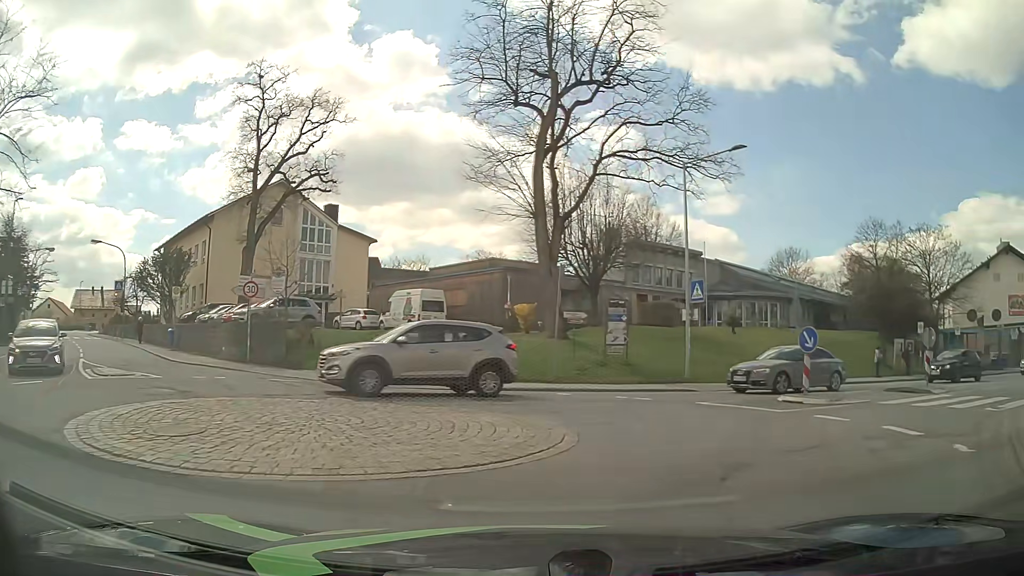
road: tertiary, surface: asphalt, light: Day
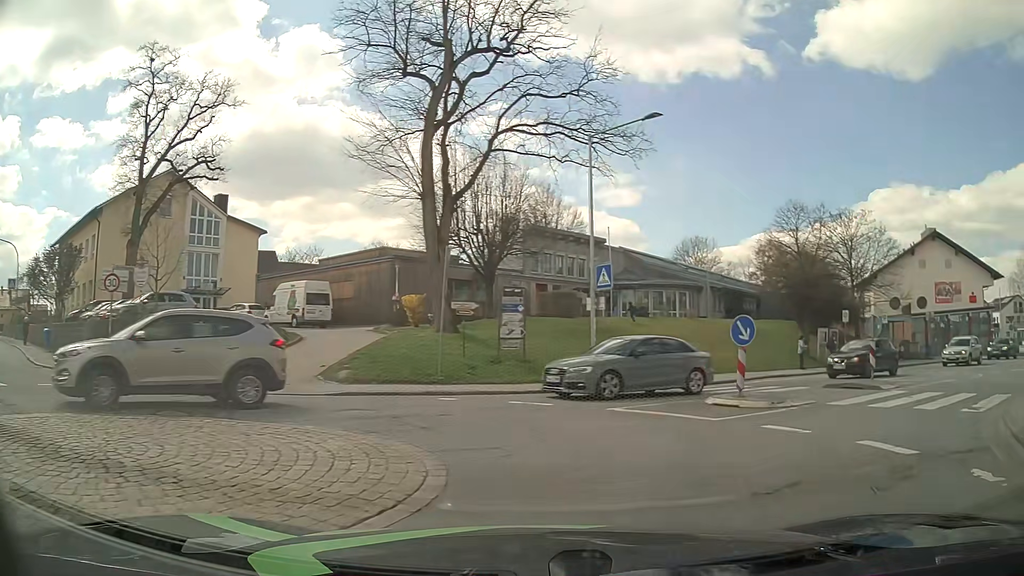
(+0.2, +2.7) m; +8°
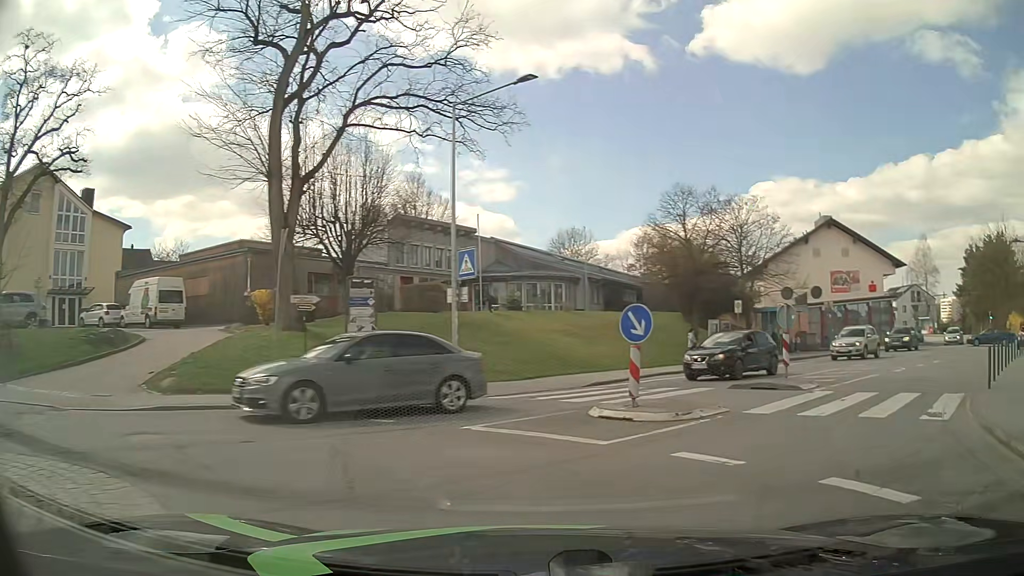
(+0.3, +2.8) m; +12°
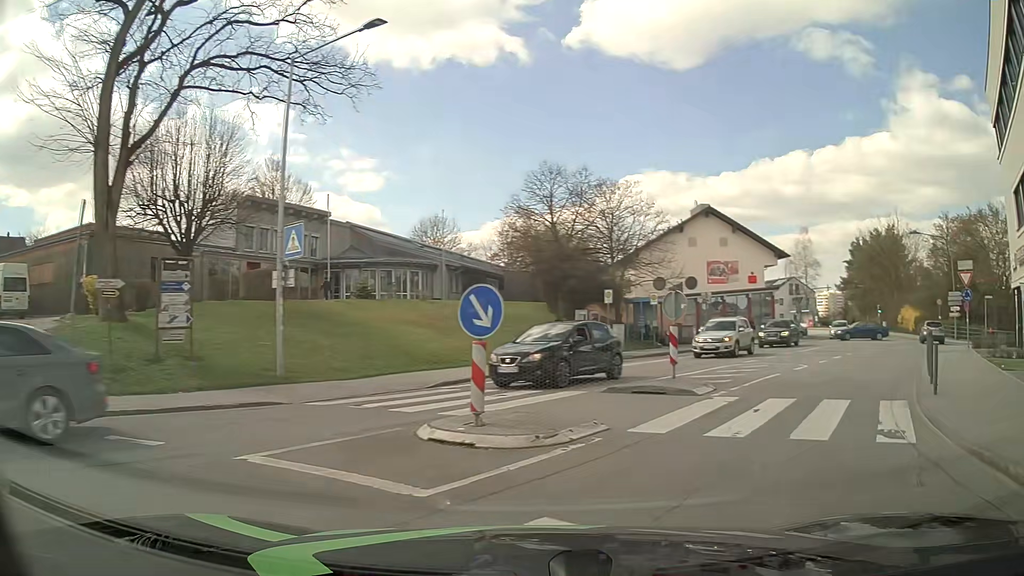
(+0.3, +2.9) m; +10°
